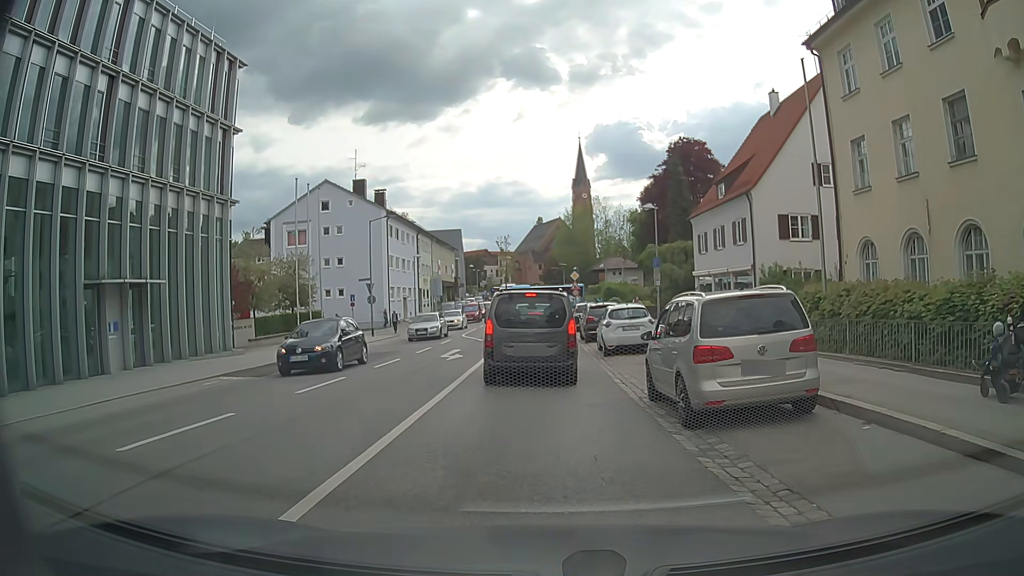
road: secondary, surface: asphalt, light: Day
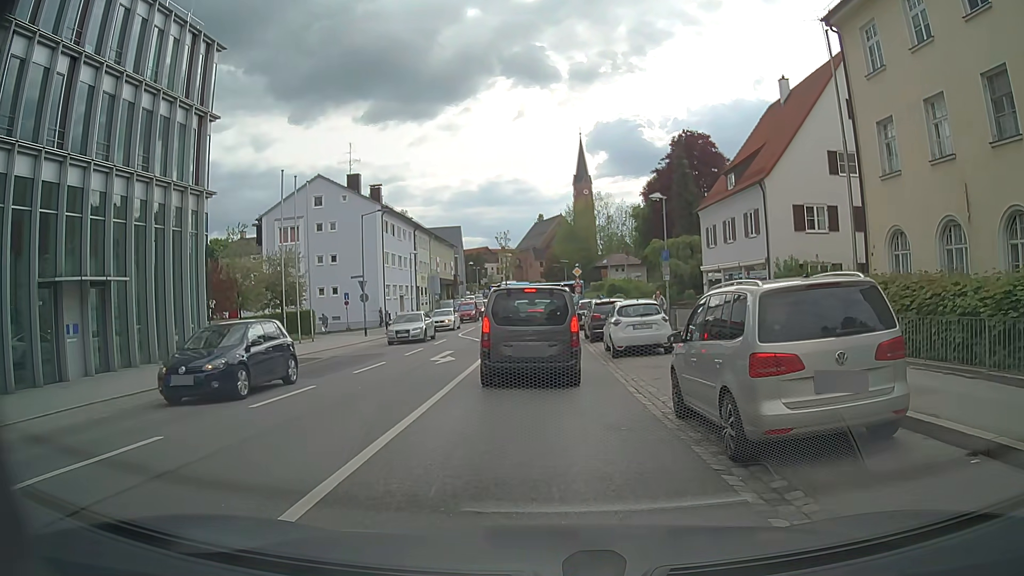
(0.0, +2.2) m; -1°
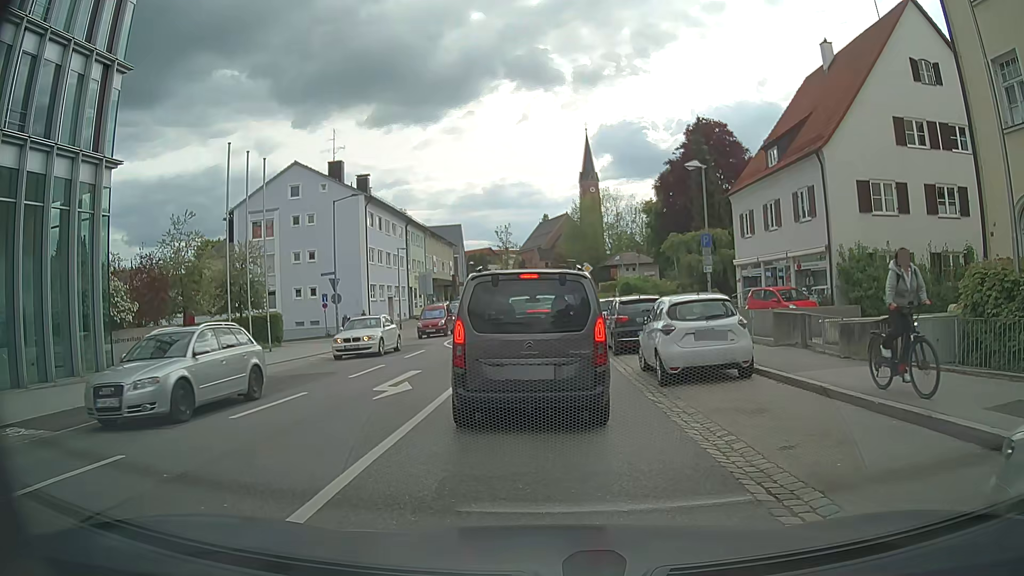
(-0.2, +6.9) m; -2°
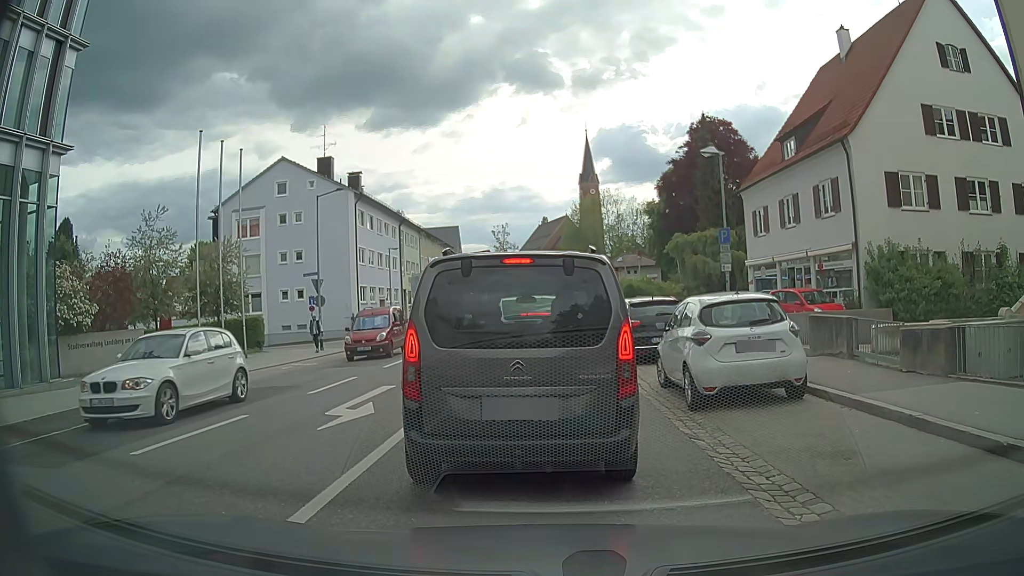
(+0.1, +2.5) m; +2°
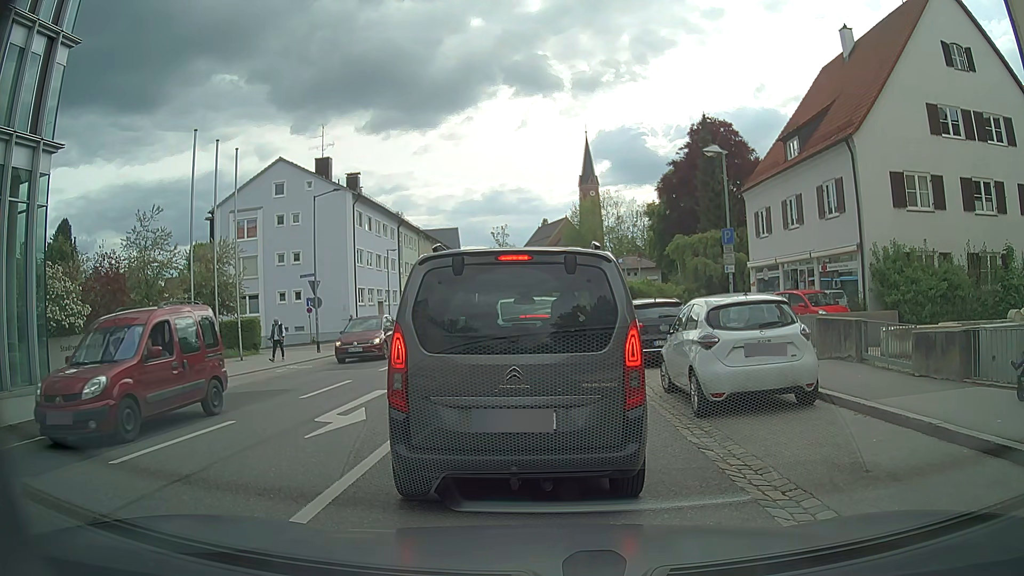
(0.0, +0.5) m; 0°
(0, +10) (0, +20) (-1, +30) (-1, +40) (-1, +50) (-1, +60) (-1, +70) (-1, +80) (-2, +90) (-2, +100) m
